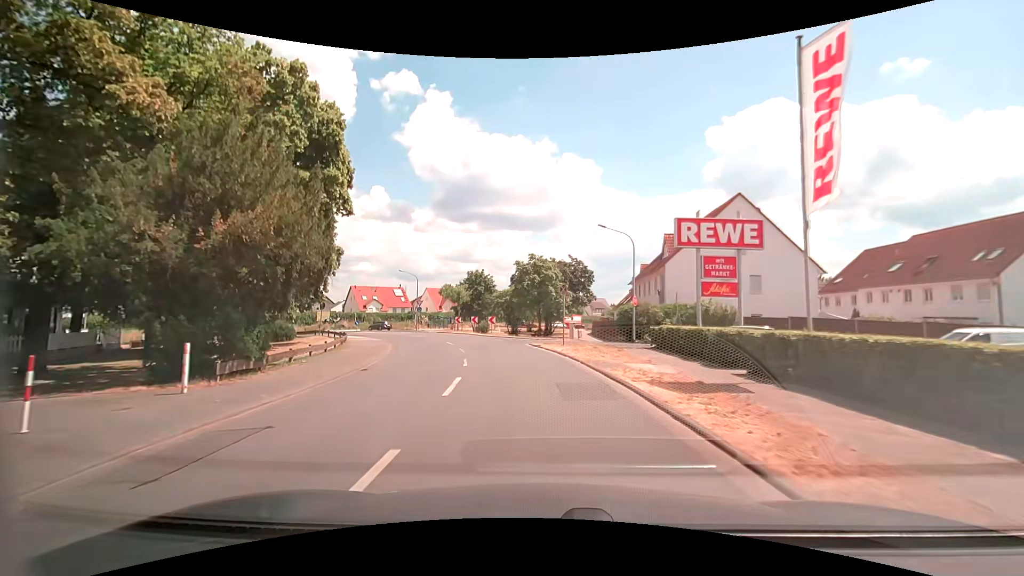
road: unclassified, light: Day
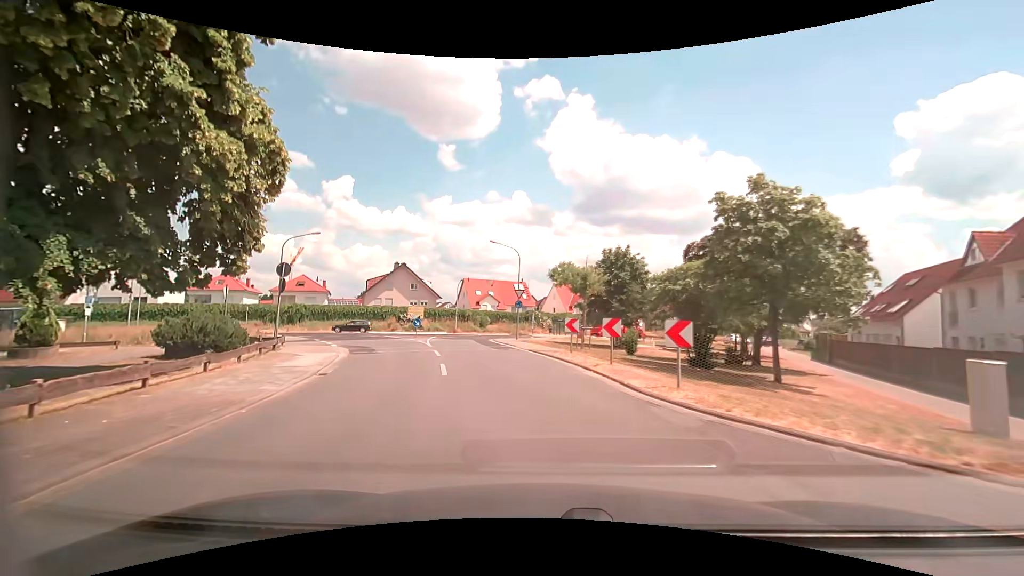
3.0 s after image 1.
(-2.8, +25.7) m; -15°
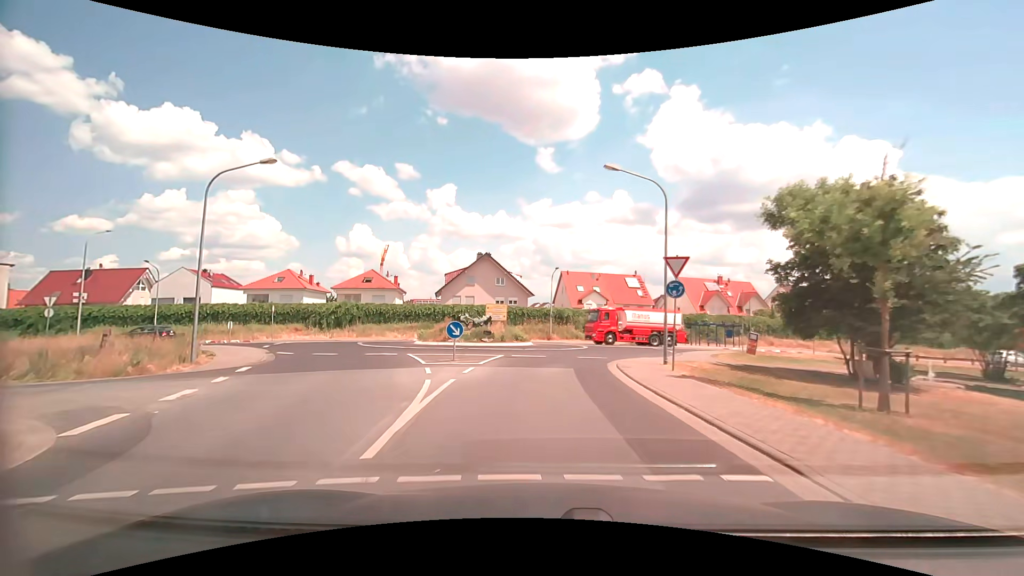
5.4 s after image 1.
(-2.3, +19.3) m; -12°
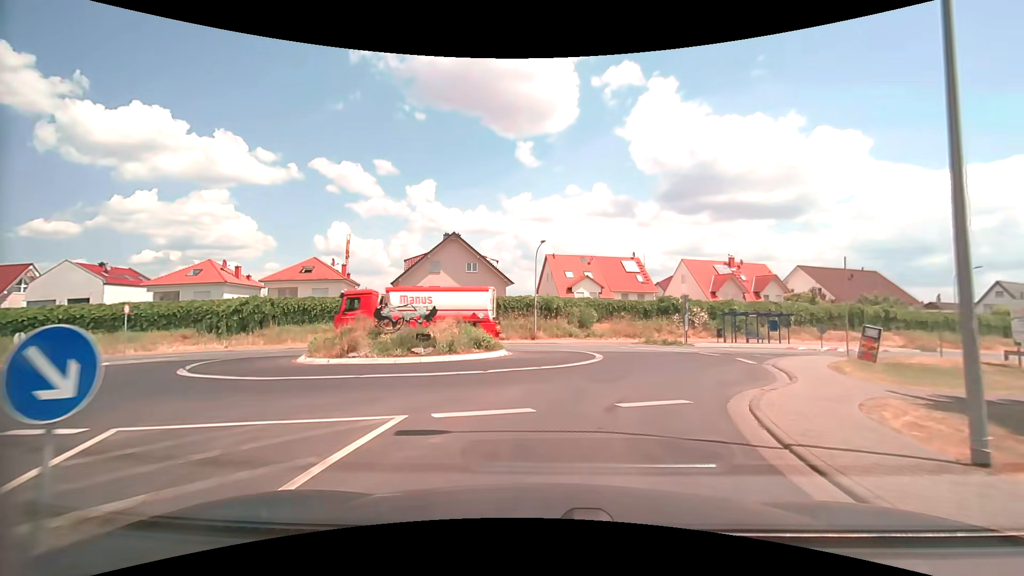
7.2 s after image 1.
(0.0, +14.1) m; +2°
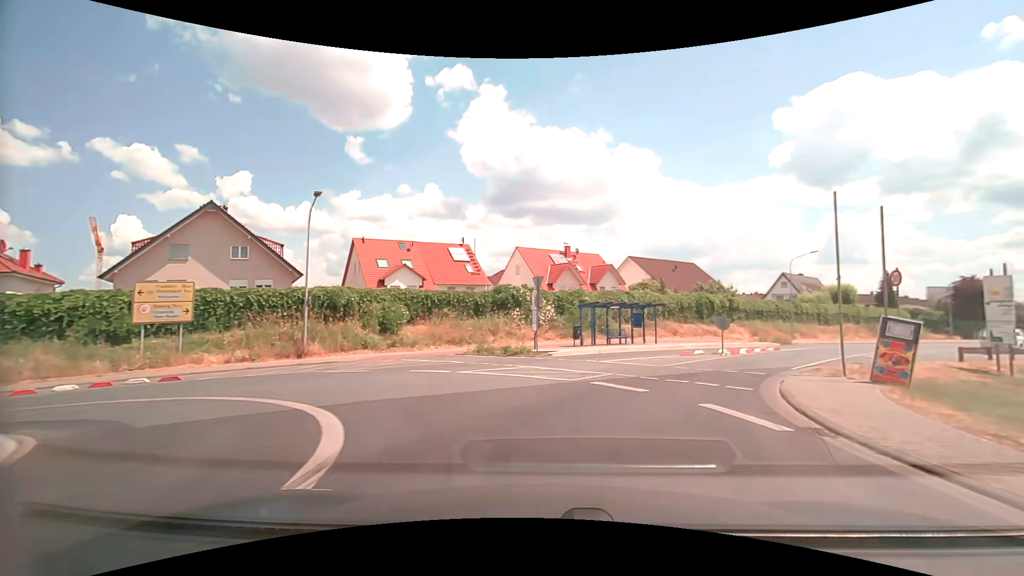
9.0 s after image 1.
(+1.9, +13.7) m; +18°
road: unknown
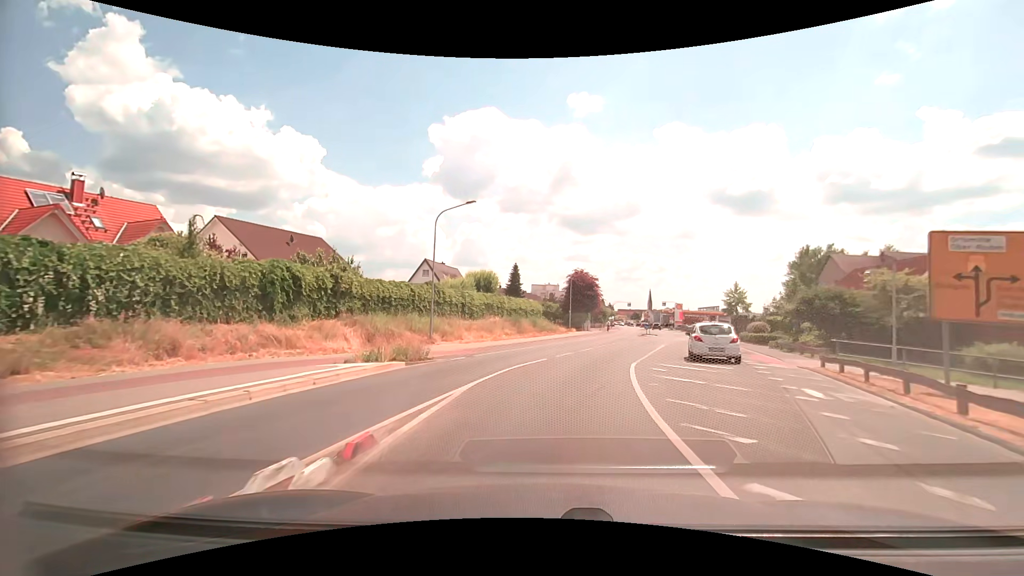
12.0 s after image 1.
(+9.0, +21.1) m; +40°
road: tertiary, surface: asphalt
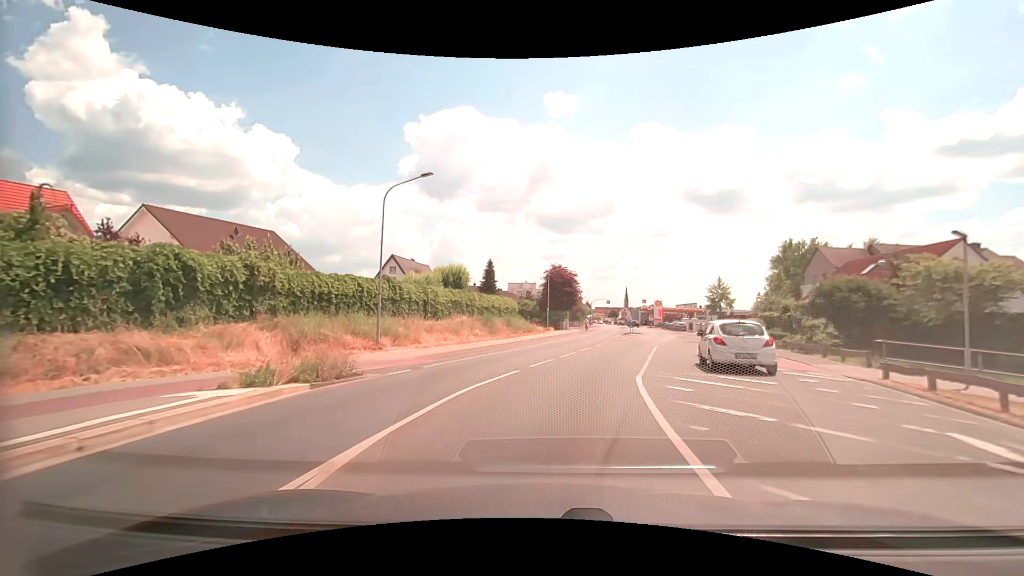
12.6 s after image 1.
(+0.1, +5.0) m; +2°
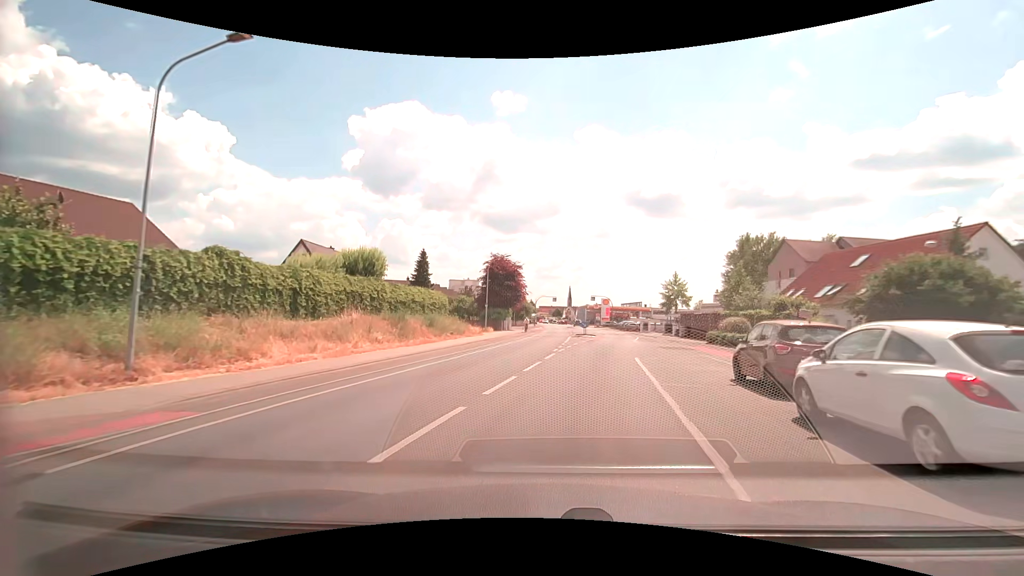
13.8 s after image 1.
(+0.5, +10.2) m; +6°
(+1, +10) (+2, +20) (+4, +30) (+6, +40) (+8, +49) (+9, +59) (+9, +69) (+10, +79) (+10, +89) (+10, +99) m
